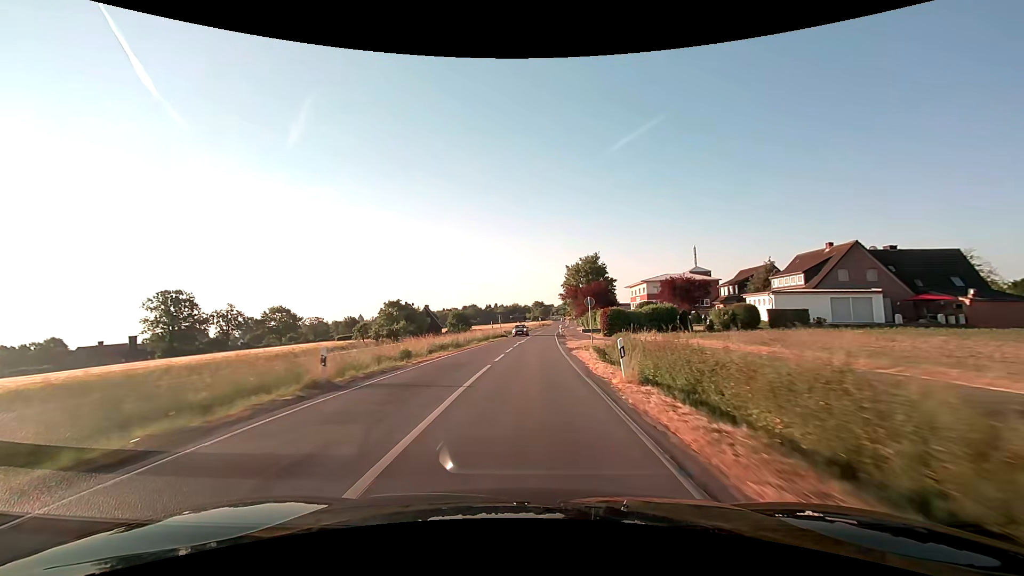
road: secondary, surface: asphalt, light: Day
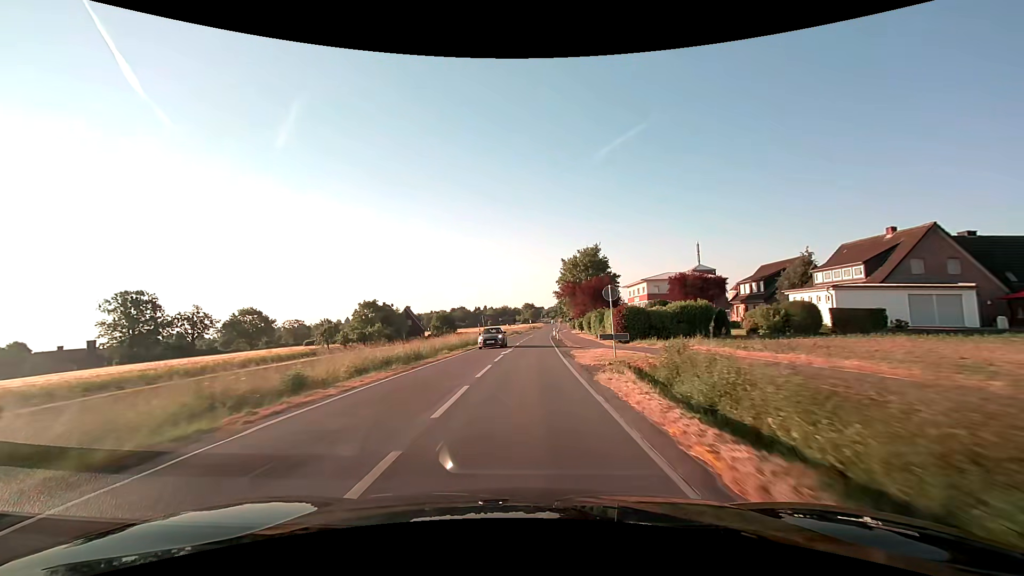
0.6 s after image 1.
(+0.1, +11.0) m; +1°
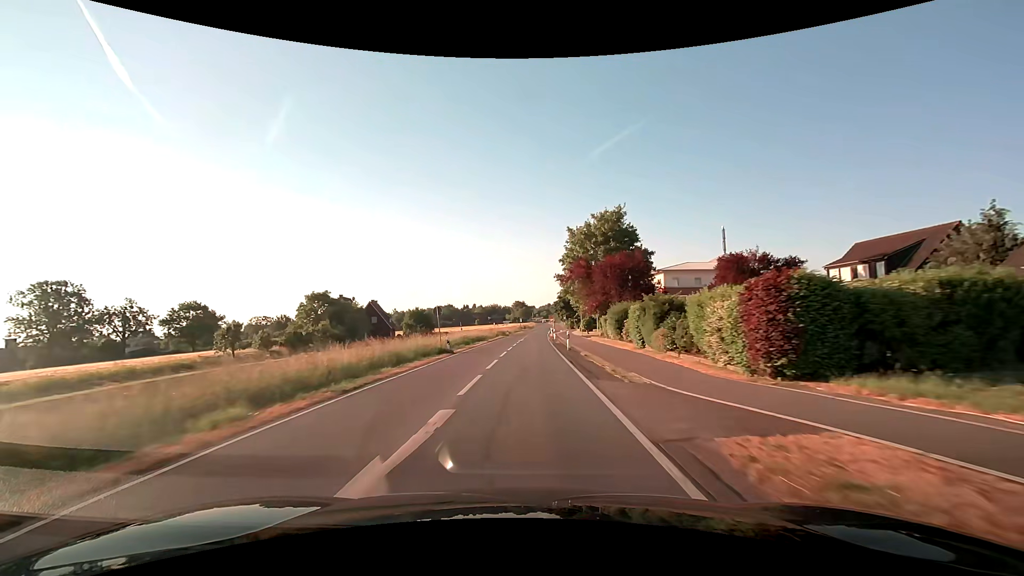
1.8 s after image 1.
(+0.3, +21.9) m; +1°
(0, +10) (0, +20) (0, +30) (+1, +40) (+1, +50) (+1, +60) (+2, +70) (+2, +80) (+3, +90) (+3, +100) m
